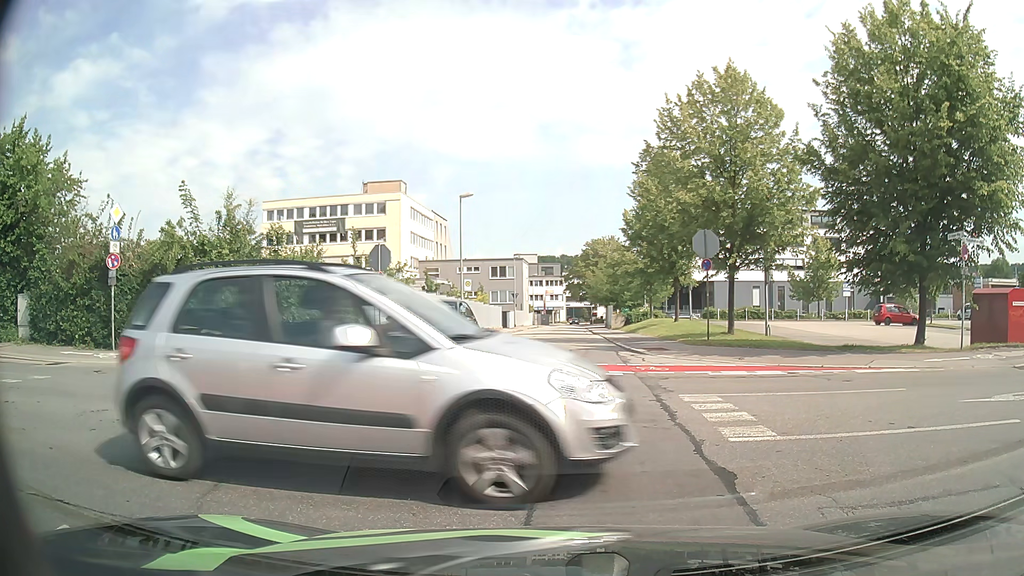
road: residential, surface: asphalt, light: Day
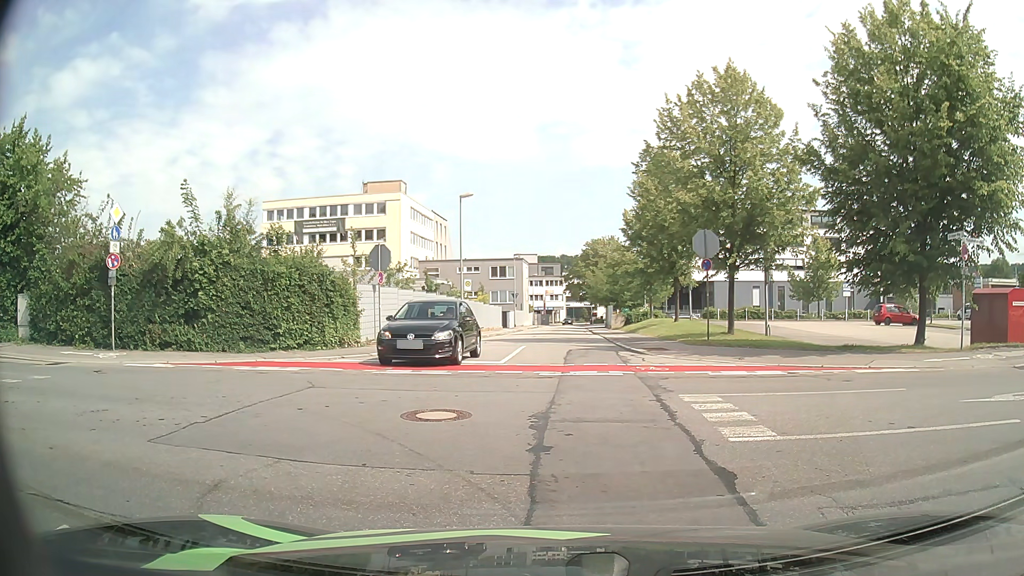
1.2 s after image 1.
(0.0, 0.0) m; 0°
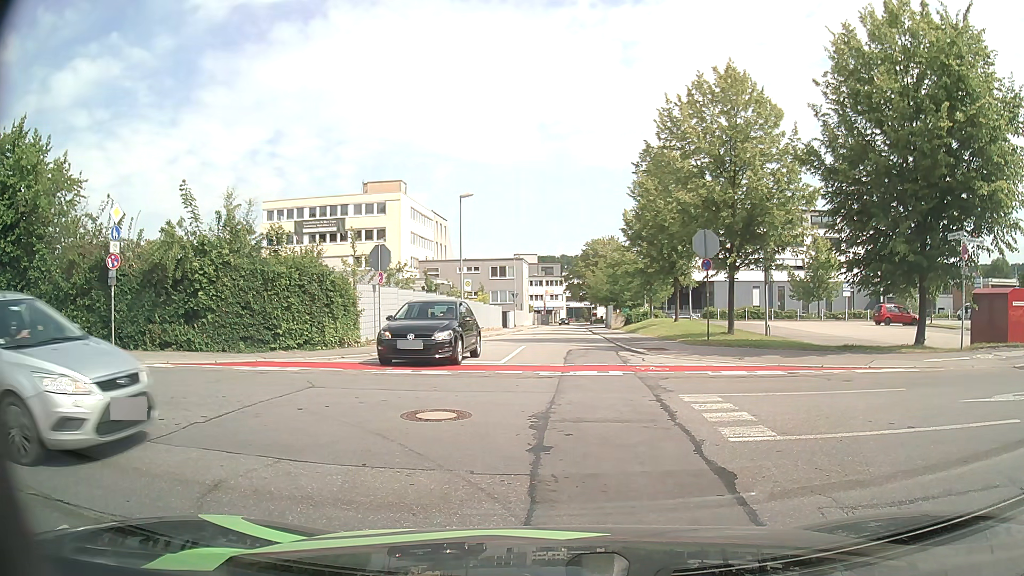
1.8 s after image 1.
(0.0, 0.0) m; 0°
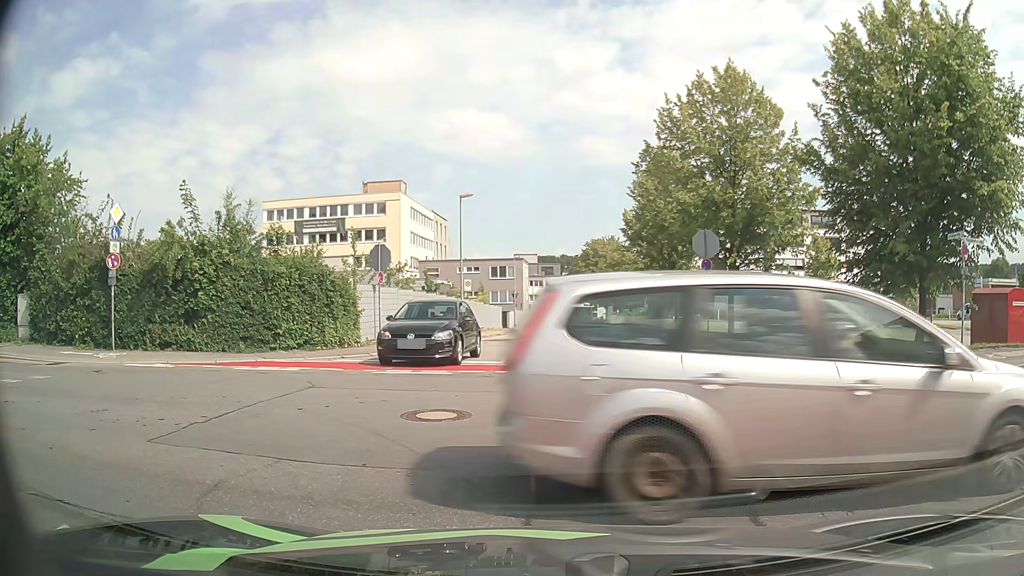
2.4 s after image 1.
(0.0, 0.0) m; 0°
